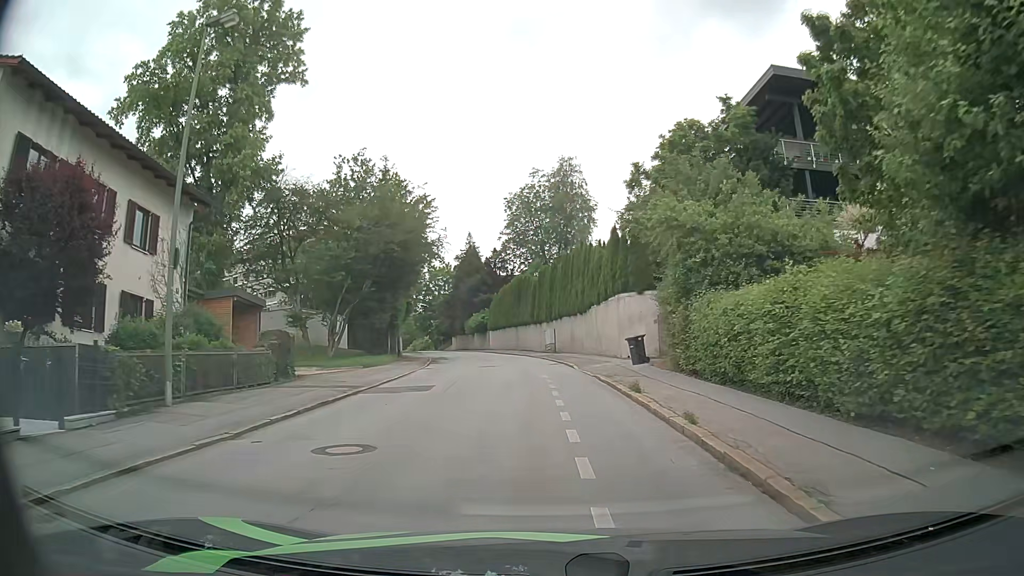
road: residential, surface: asphalt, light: Day
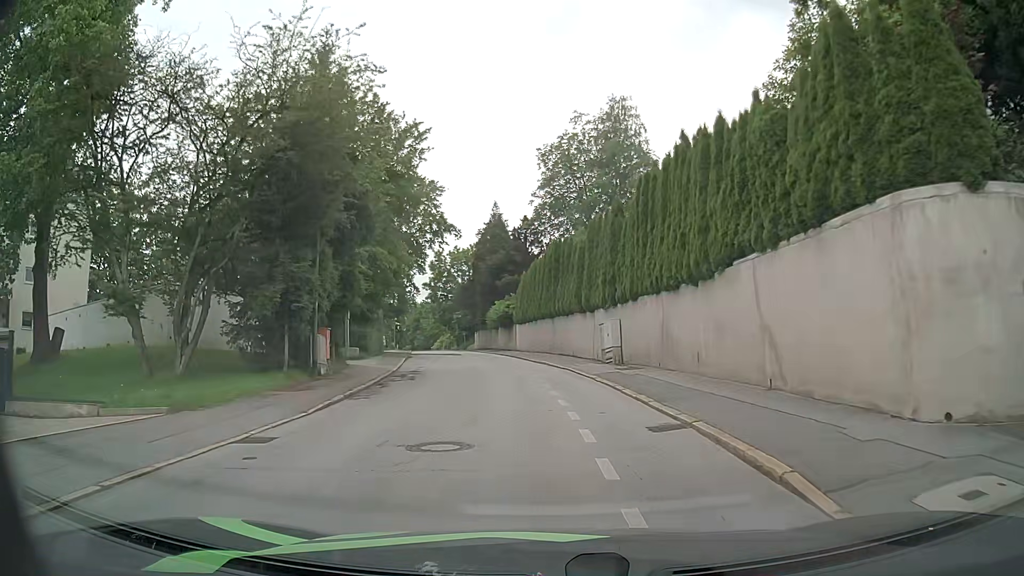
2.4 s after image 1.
(-0.7, +20.1) m; -3°
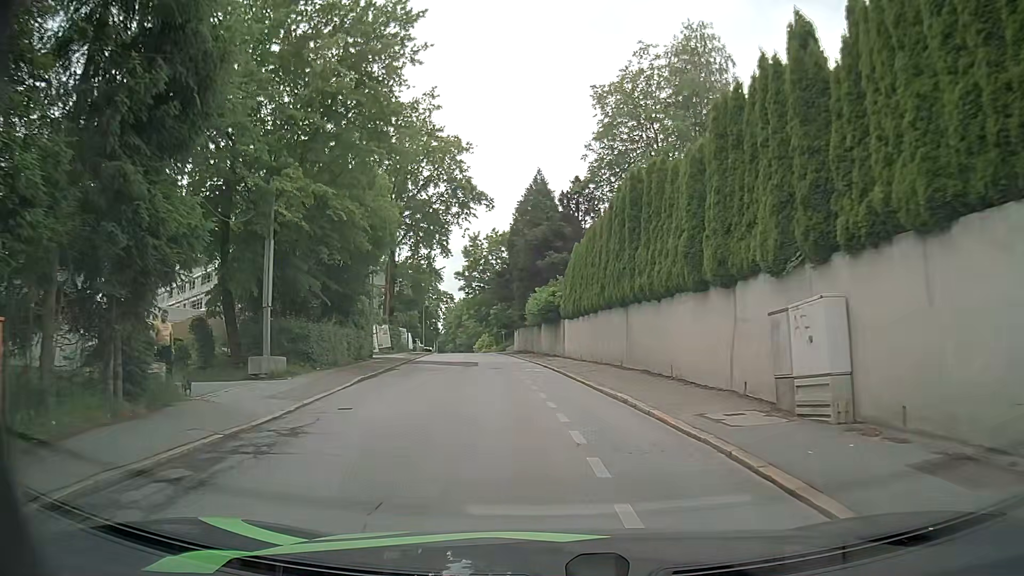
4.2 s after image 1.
(-0.6, +15.8) m; -5°
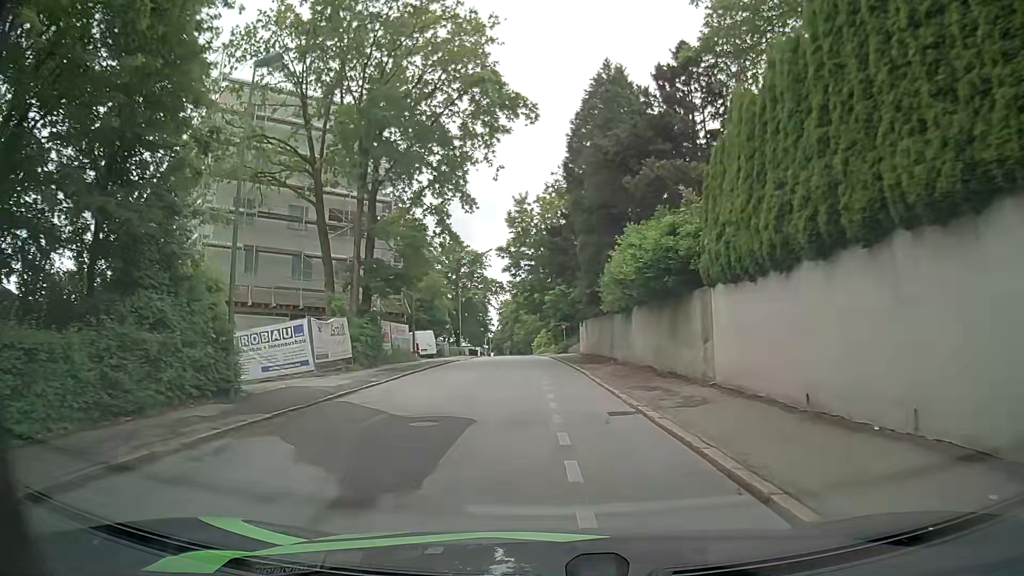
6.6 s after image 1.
(-1.0, +22.2) m; -4°
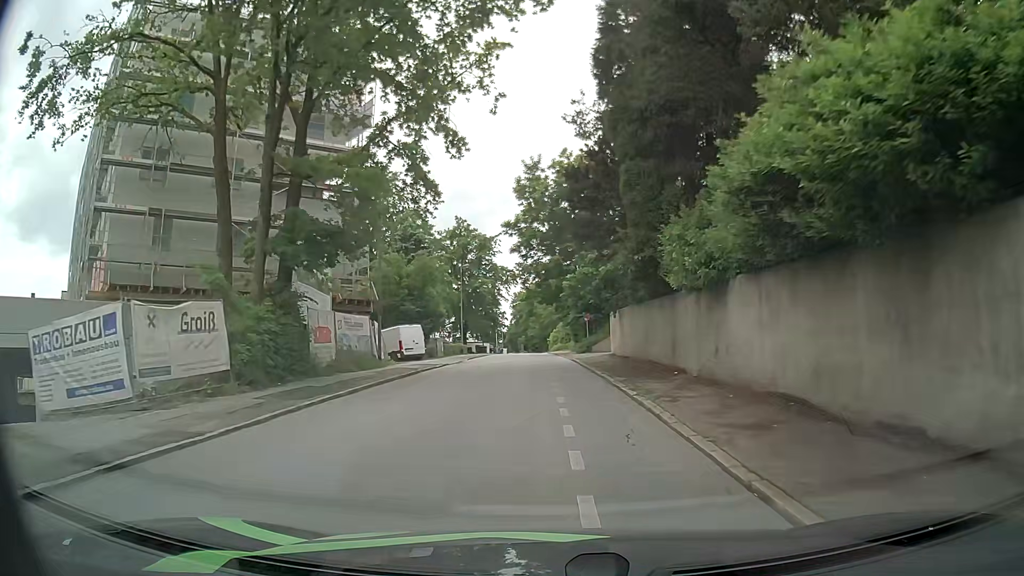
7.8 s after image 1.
(-0.3, +11.6) m; -2°
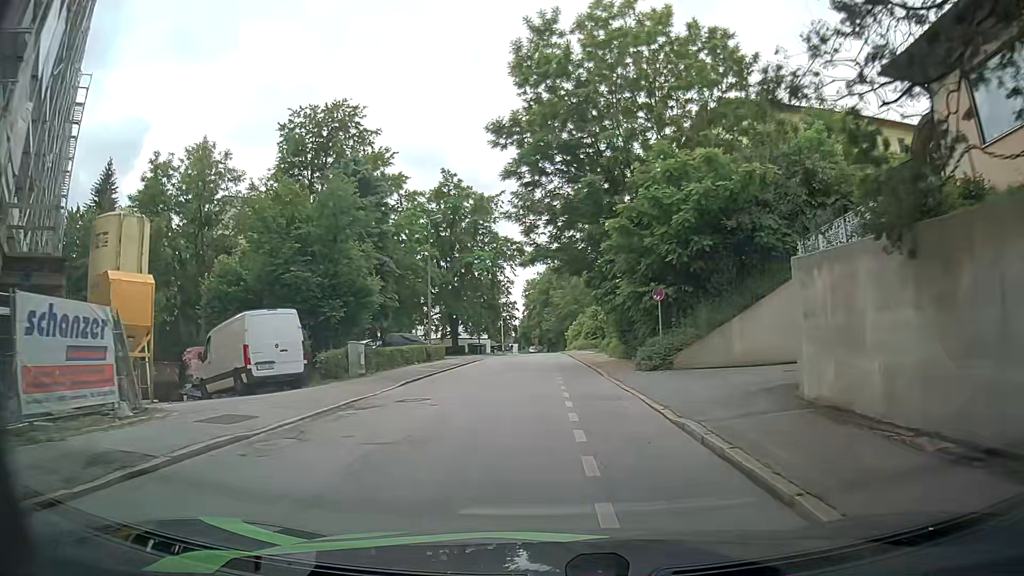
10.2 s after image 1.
(-0.6, +24.2) m; -3°
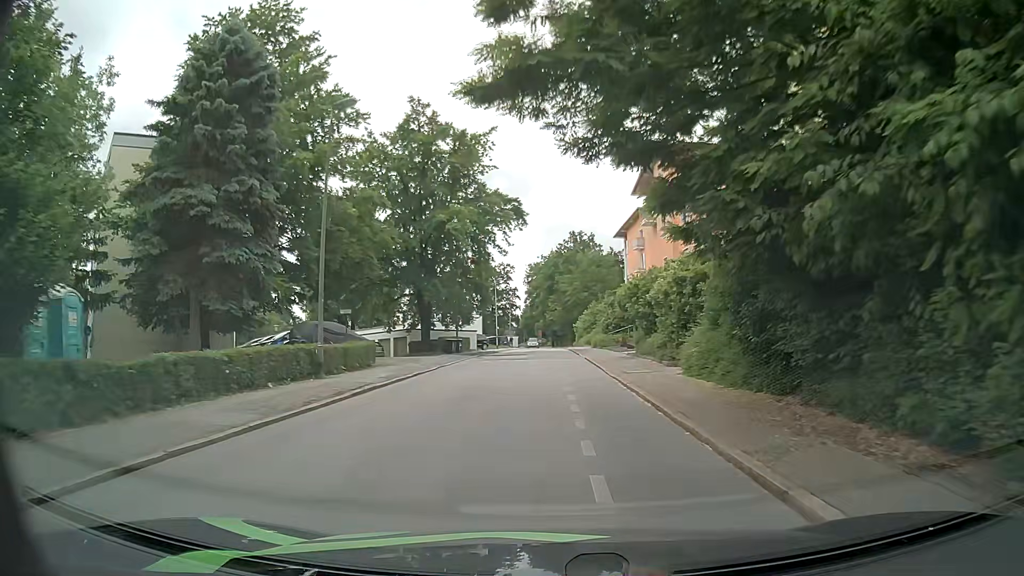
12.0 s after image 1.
(+0.1, +19.1) m; 0°
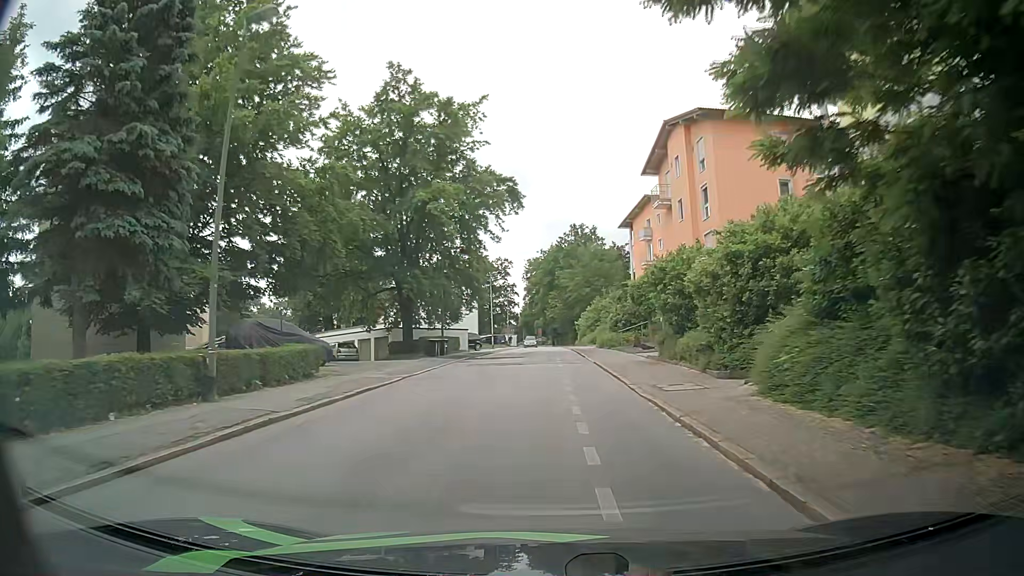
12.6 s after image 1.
(0.0, +6.5) m; -1°
(0, +10) (0, +20) (0, +30) (0, +40) (+1, +50) (+1, +60) (+1, +70) (+1, +80) (+1, +90) (+1, +100) m
